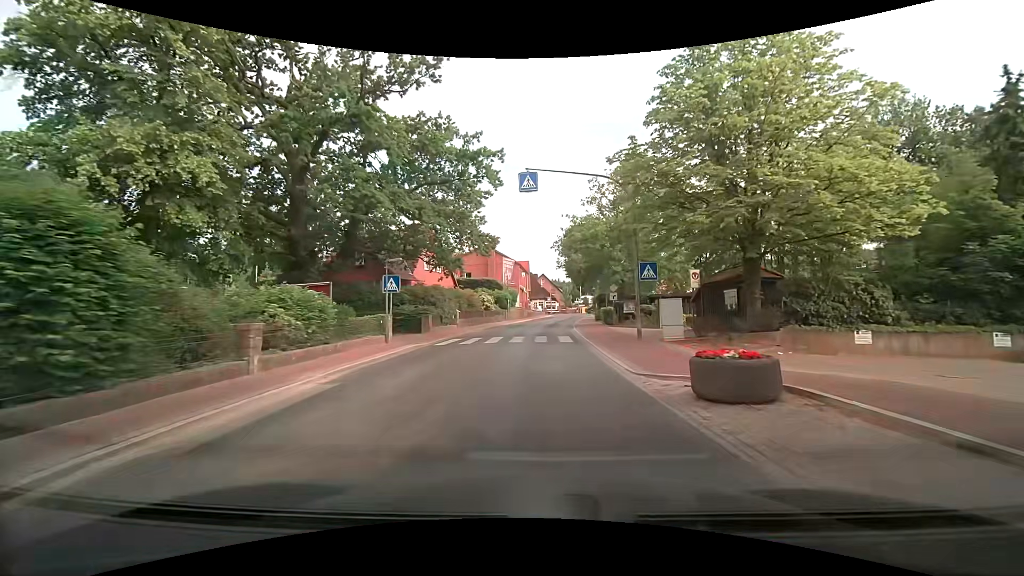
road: secondary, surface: asphalt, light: Day
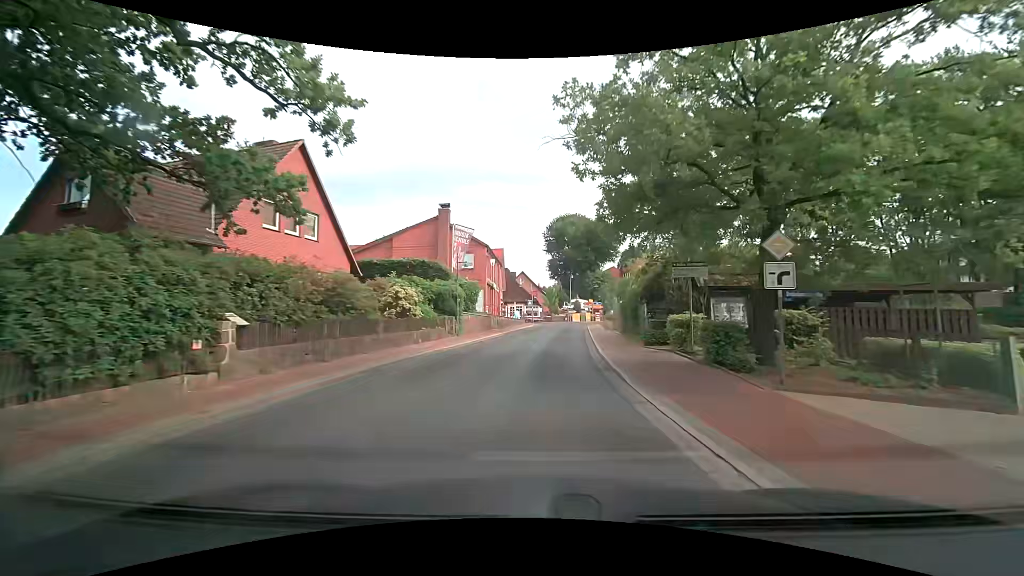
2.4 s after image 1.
(+0.4, +24.8) m; +2°
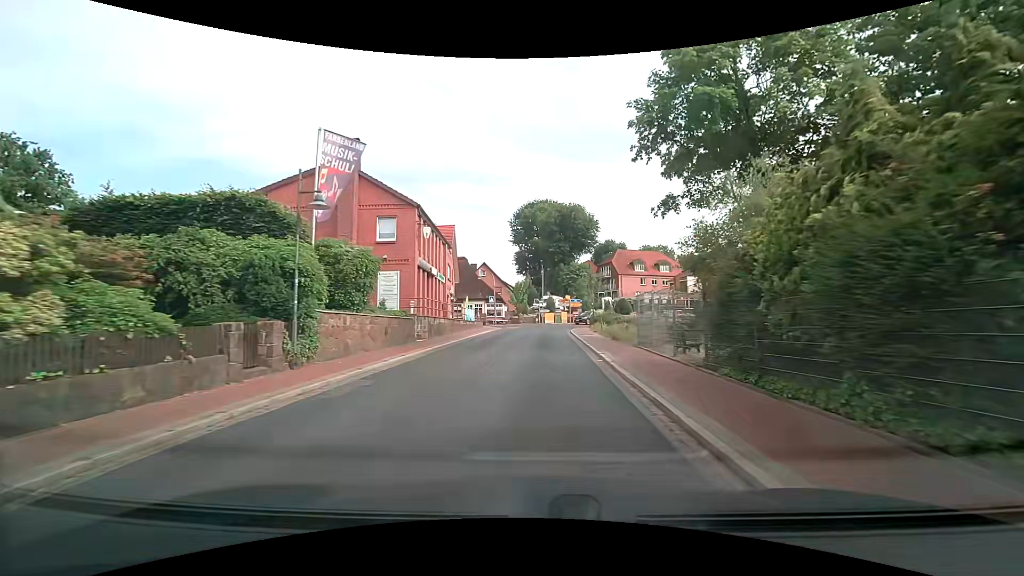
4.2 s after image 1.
(+0.5, +16.8) m; +3°
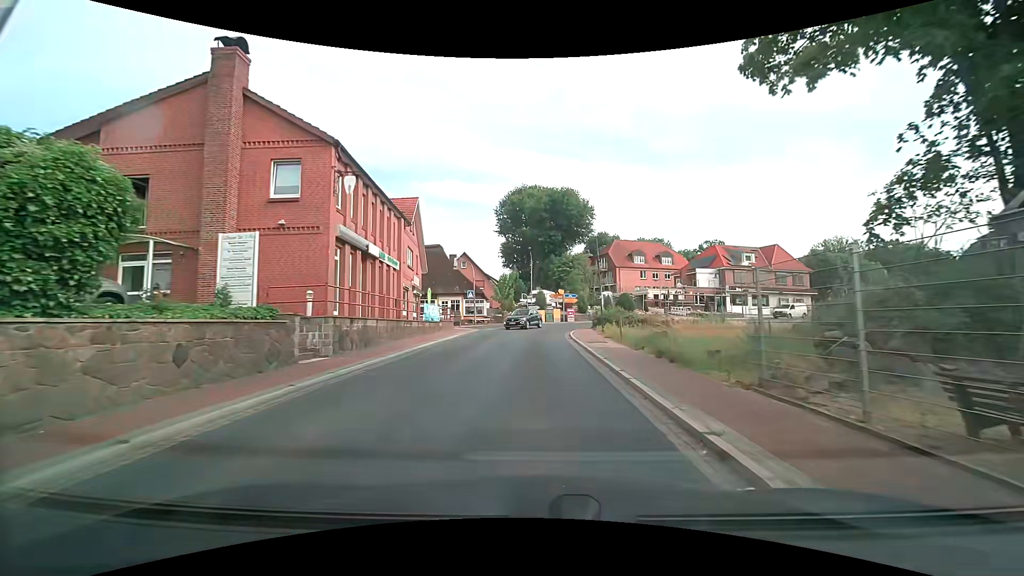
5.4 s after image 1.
(+0.3, +10.4) m; +2°
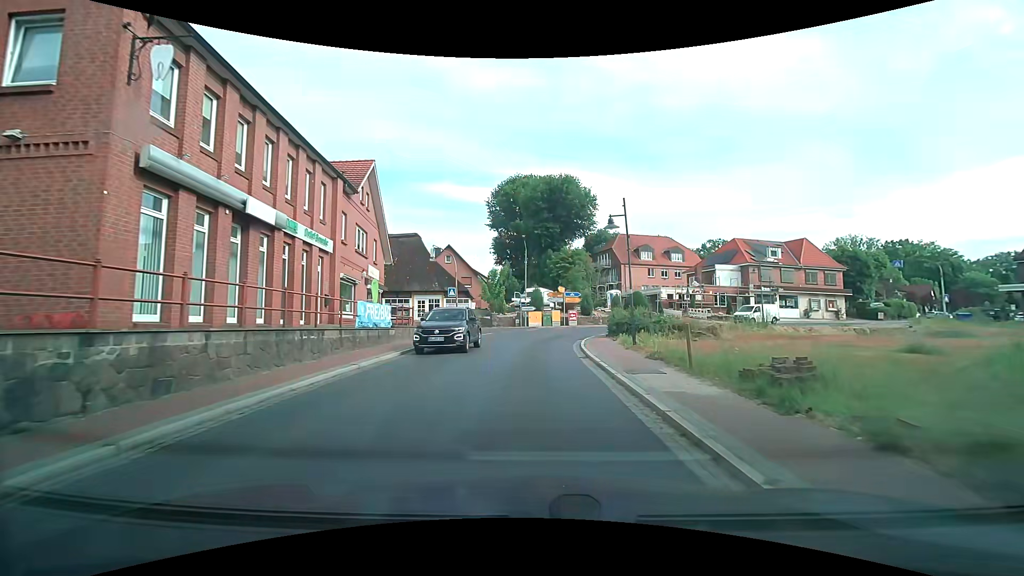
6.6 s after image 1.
(0.0, +9.3) m; +1°
